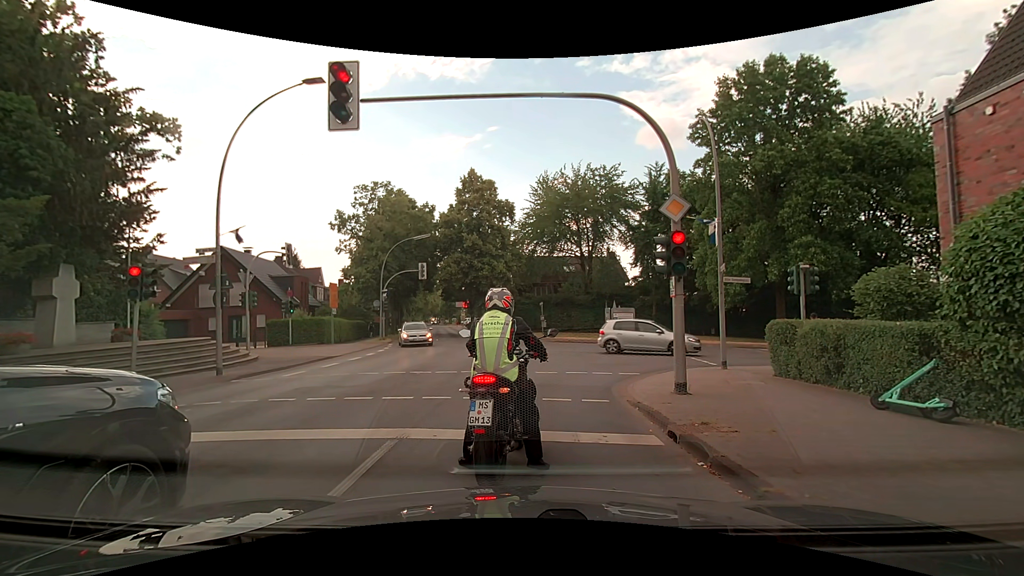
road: secondary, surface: asphalt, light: Day
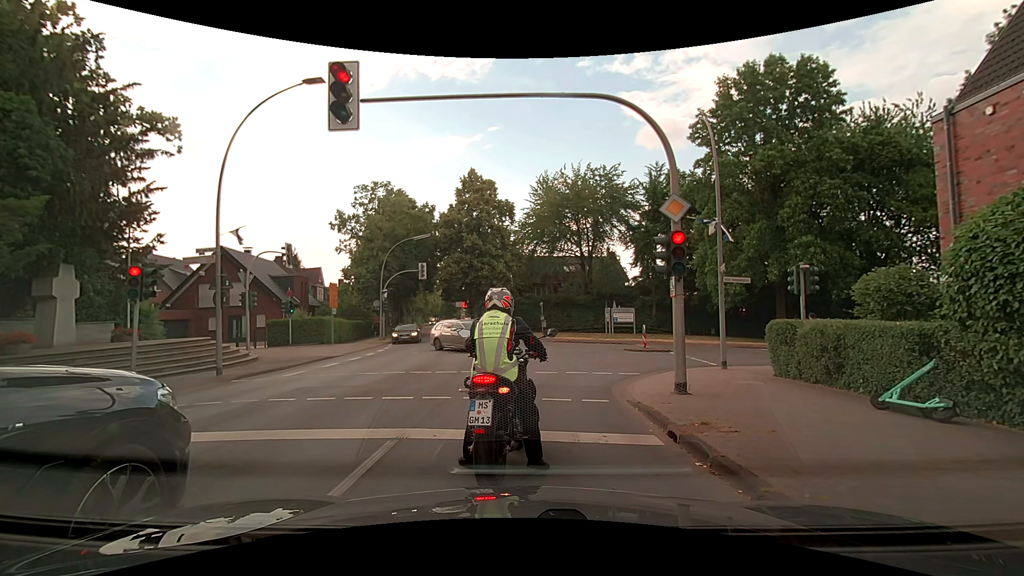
(0.0, 0.0) m; 0°
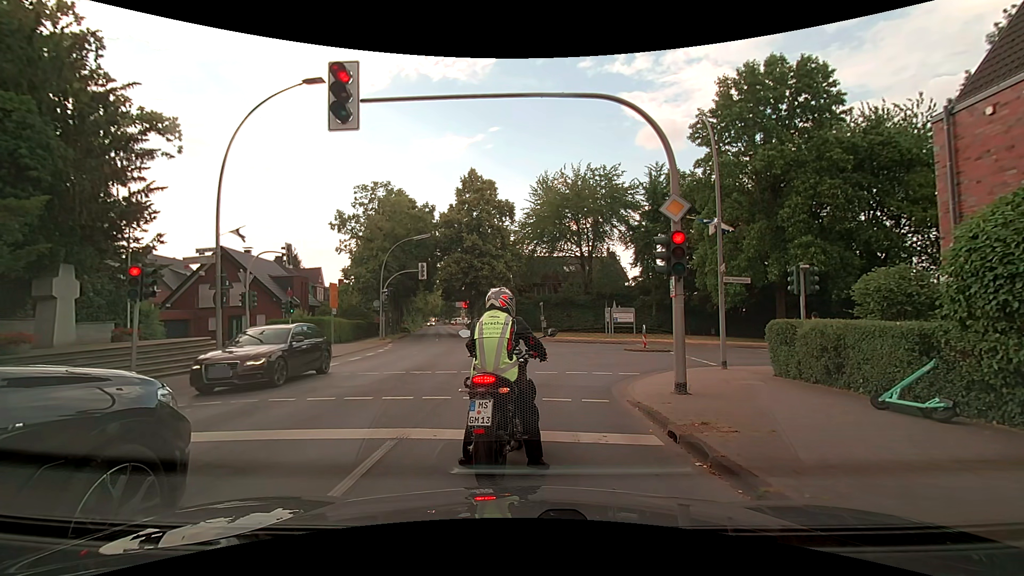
(0.0, 0.0) m; 0°
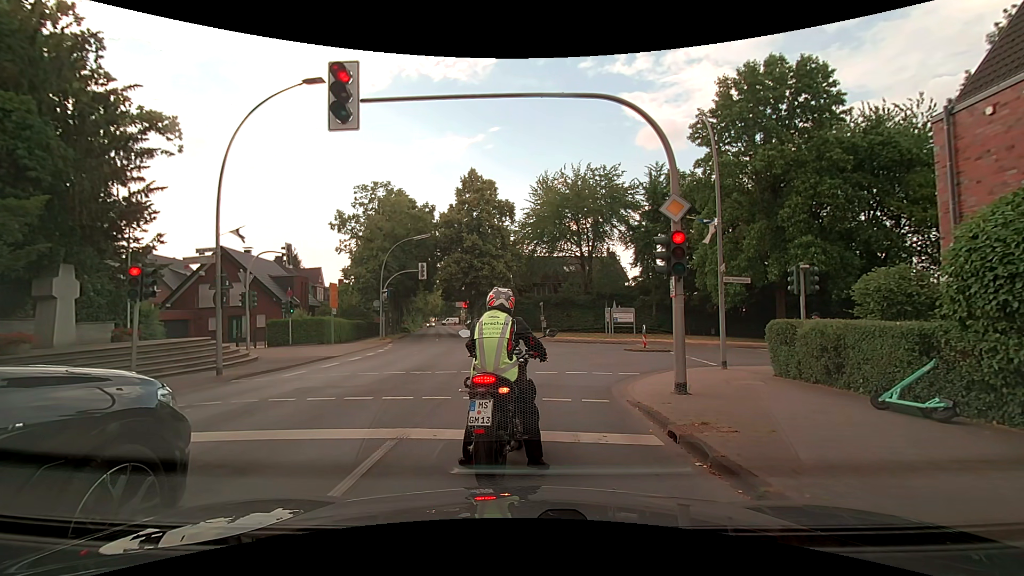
(0.0, 0.0) m; 0°
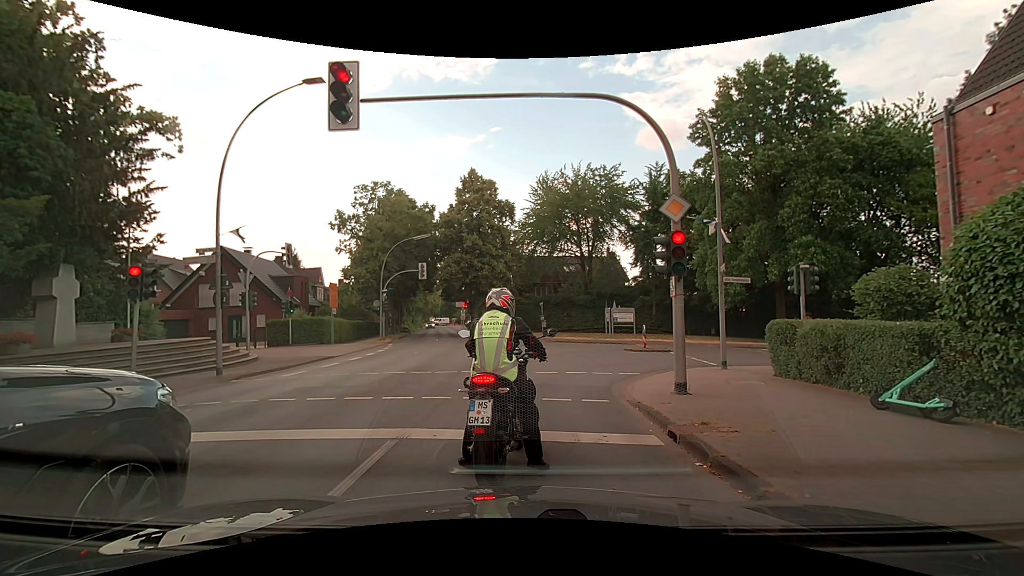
(0.0, 0.0) m; 0°
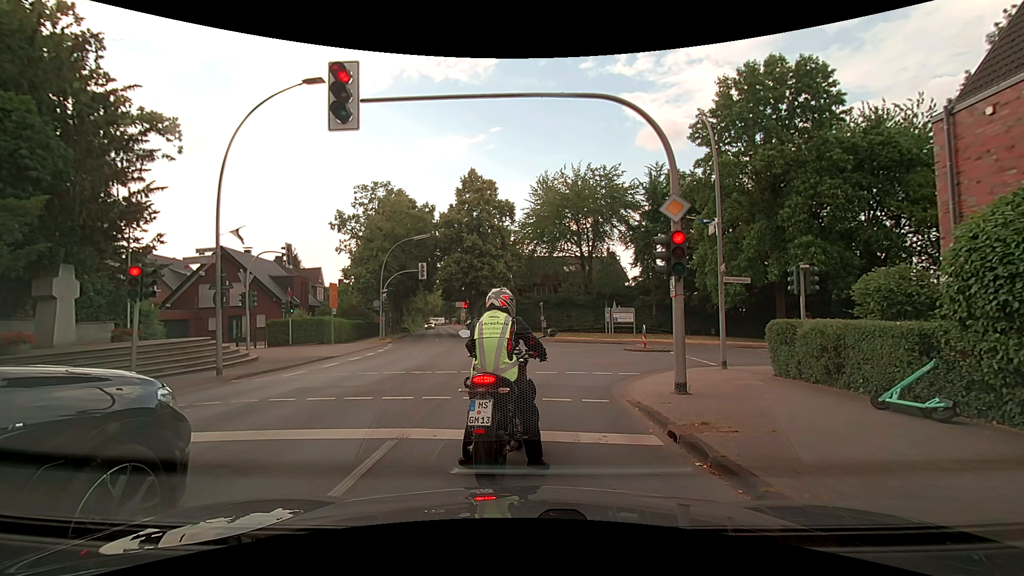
(0.0, 0.0) m; 0°
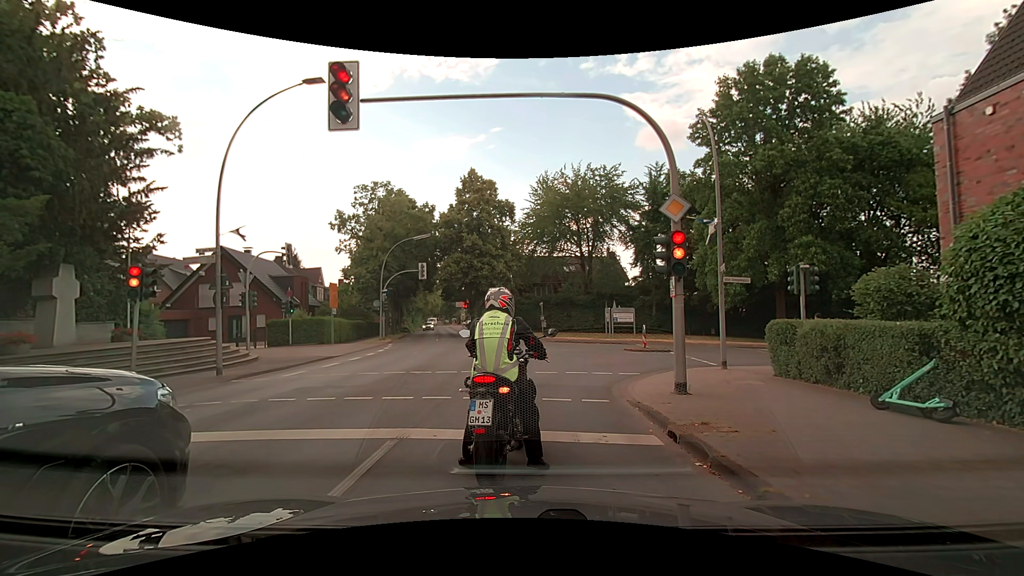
(0.0, 0.0) m; 0°
